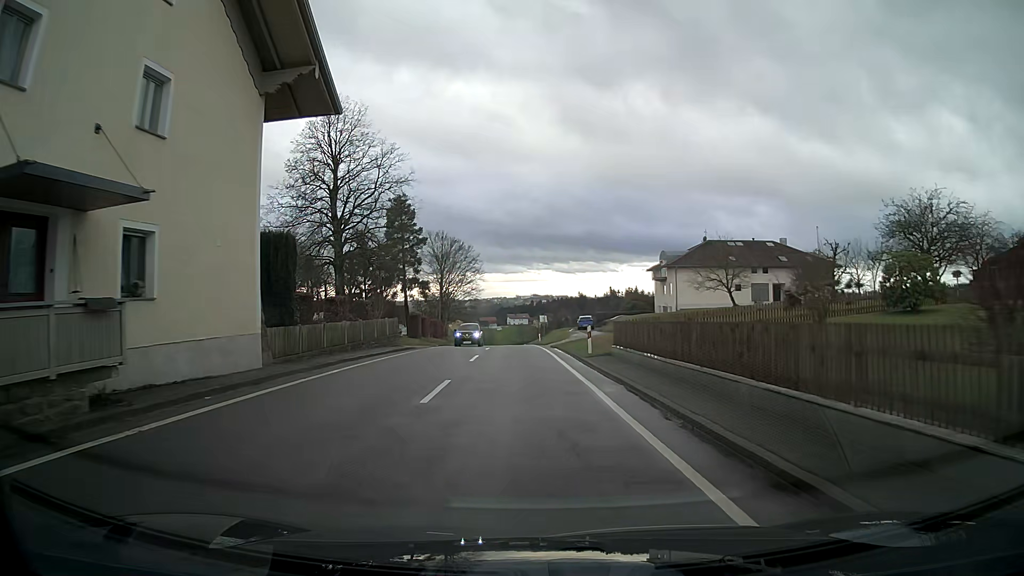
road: tertiary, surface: asphalt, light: Day
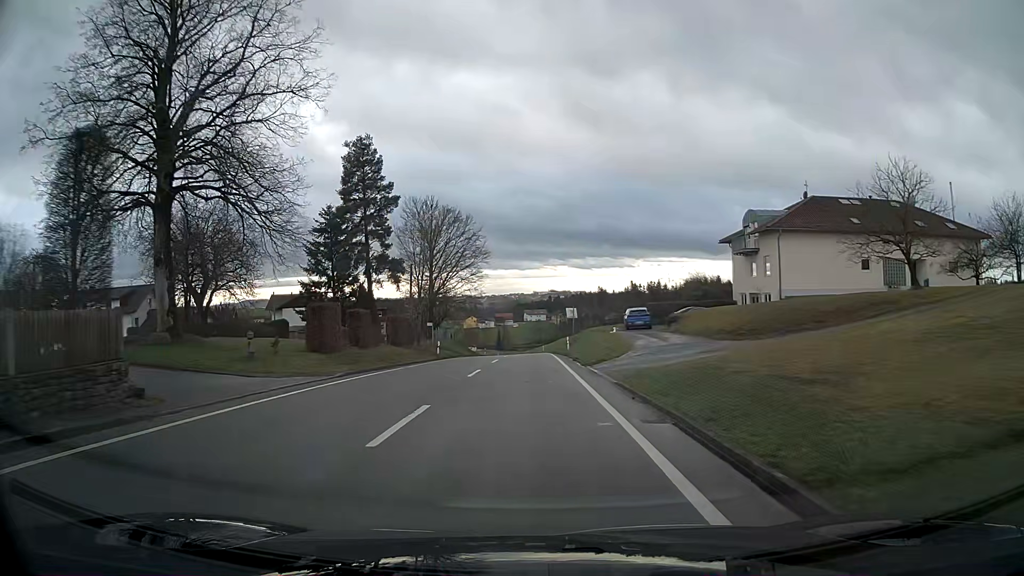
(-0.4, +27.3) m; -1°
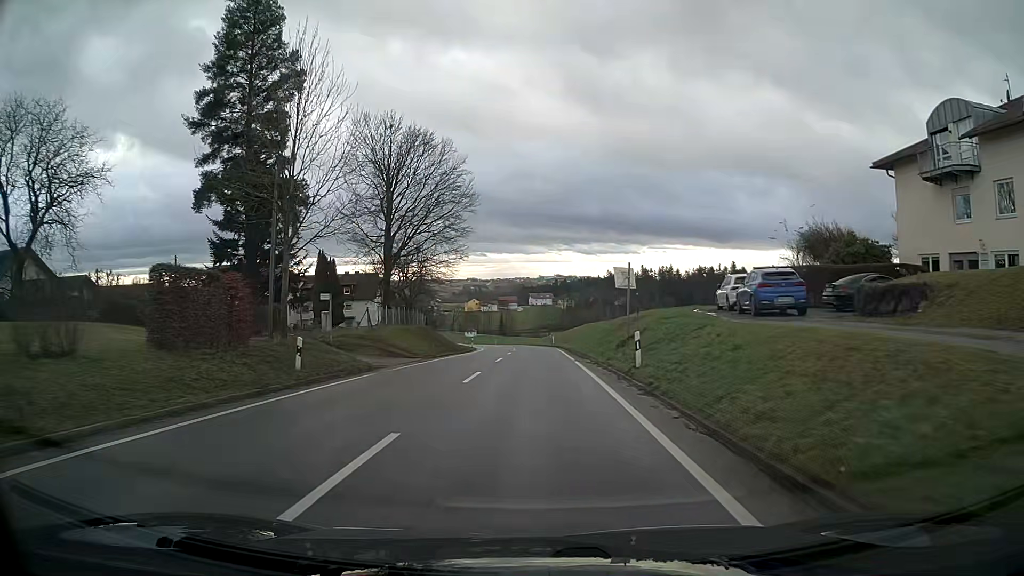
(-0.2, +27.4) m; 0°
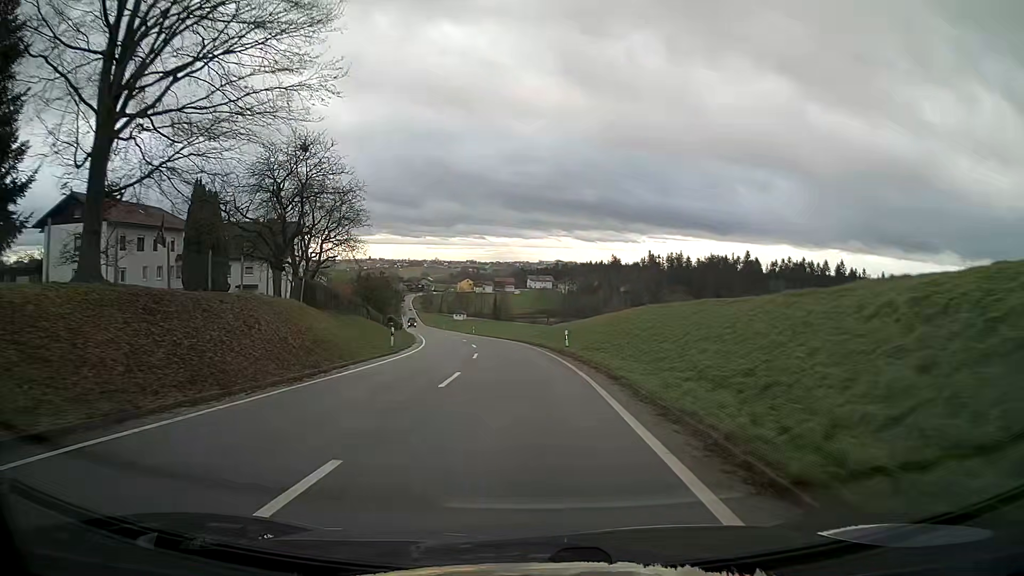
(+0.2, +37.8) m; 0°
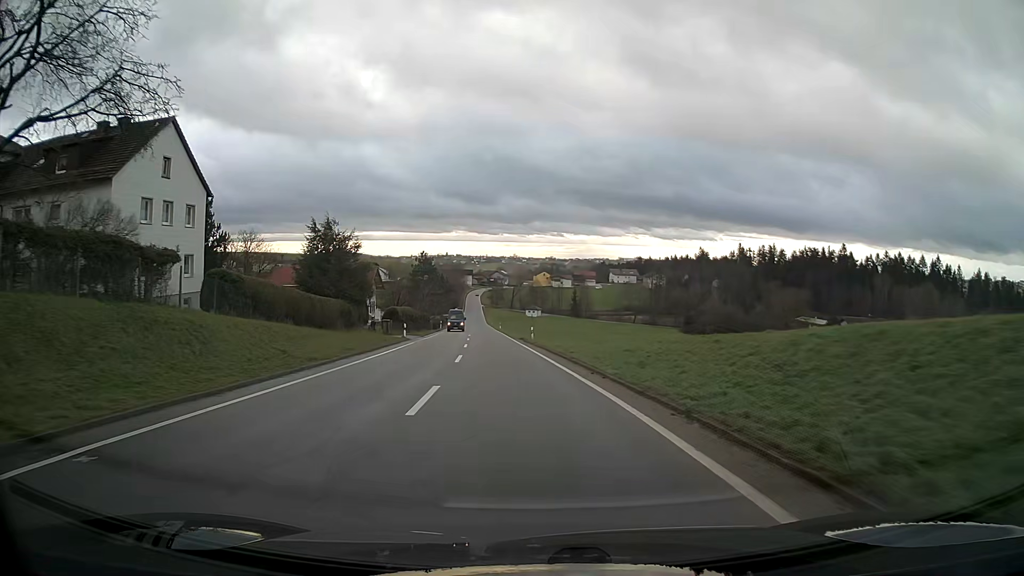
(-2.2, +40.9) m; -7°
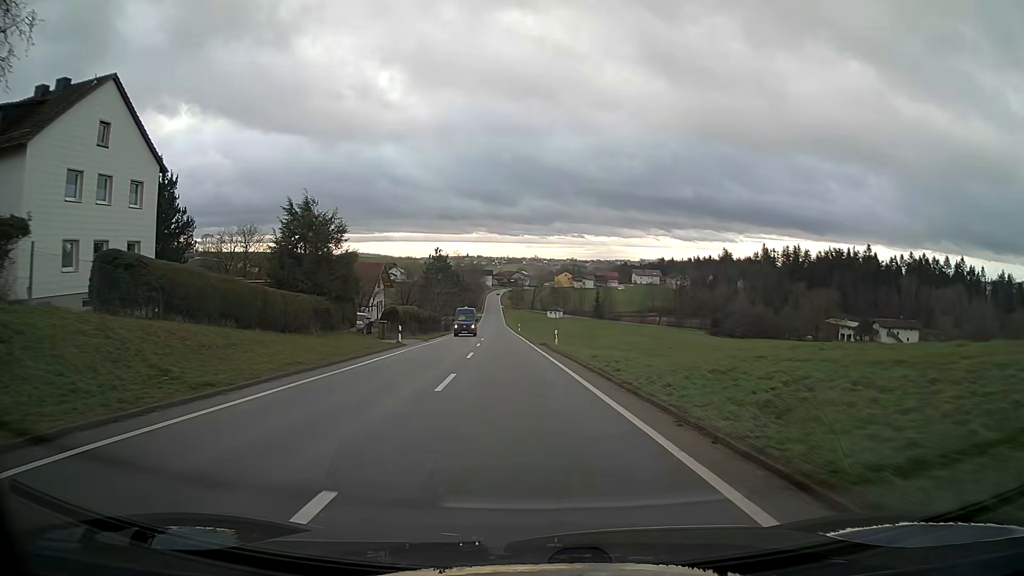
(-0.1, +8.3) m; -1°
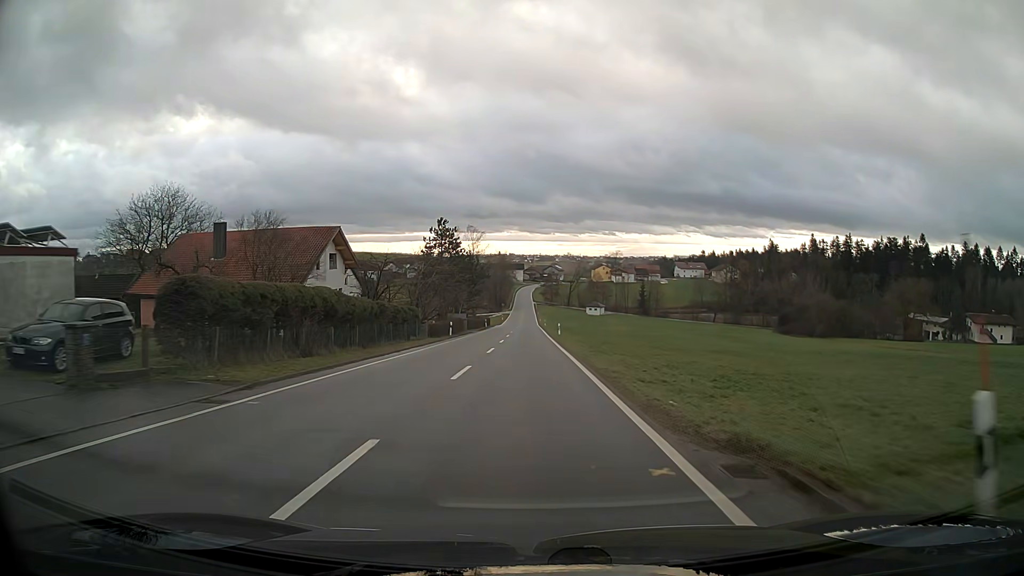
(-1.0, +33.8) m; -3°
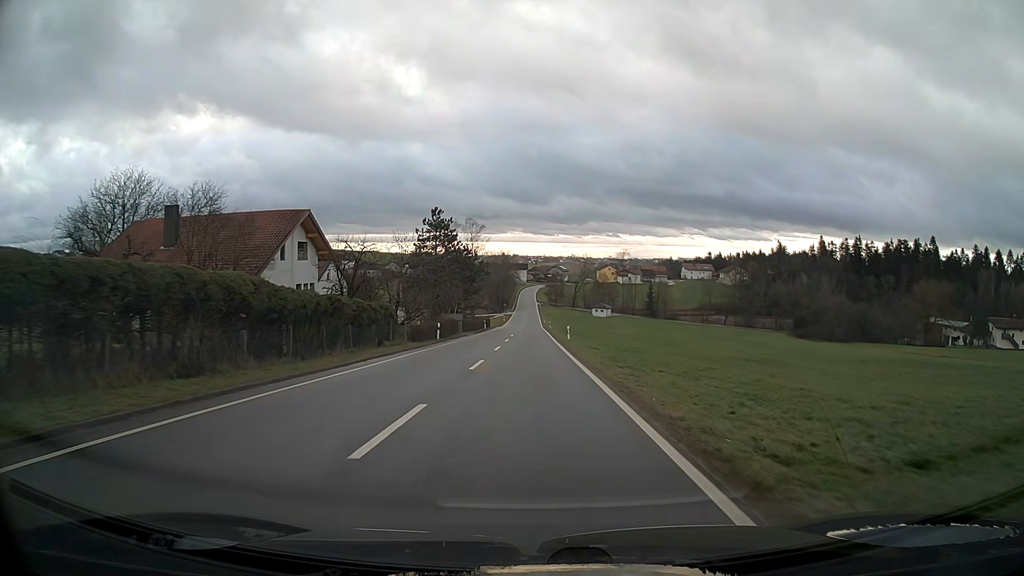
(0.0, +8.6) m; 0°
